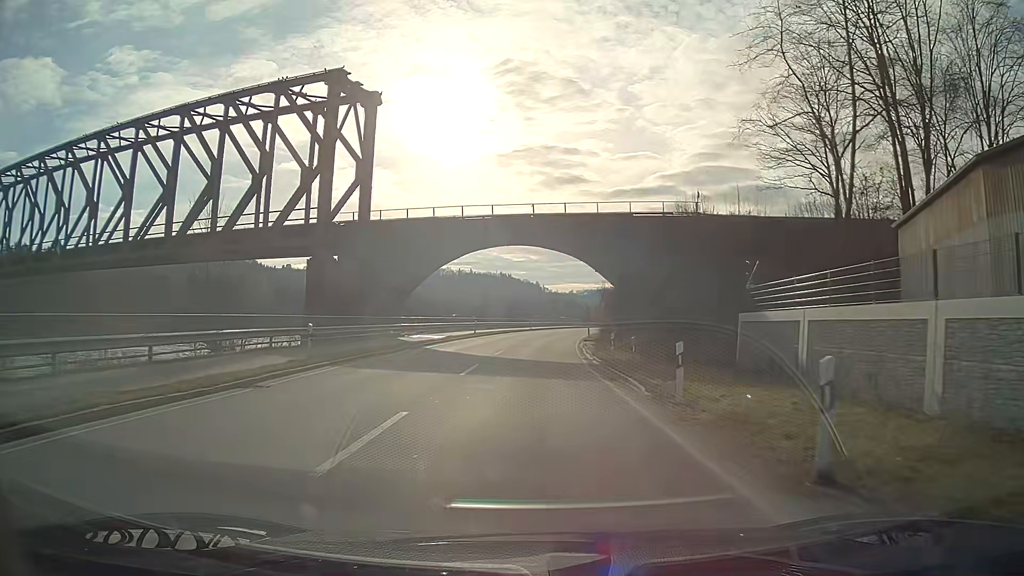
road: primary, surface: asphalt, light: Day
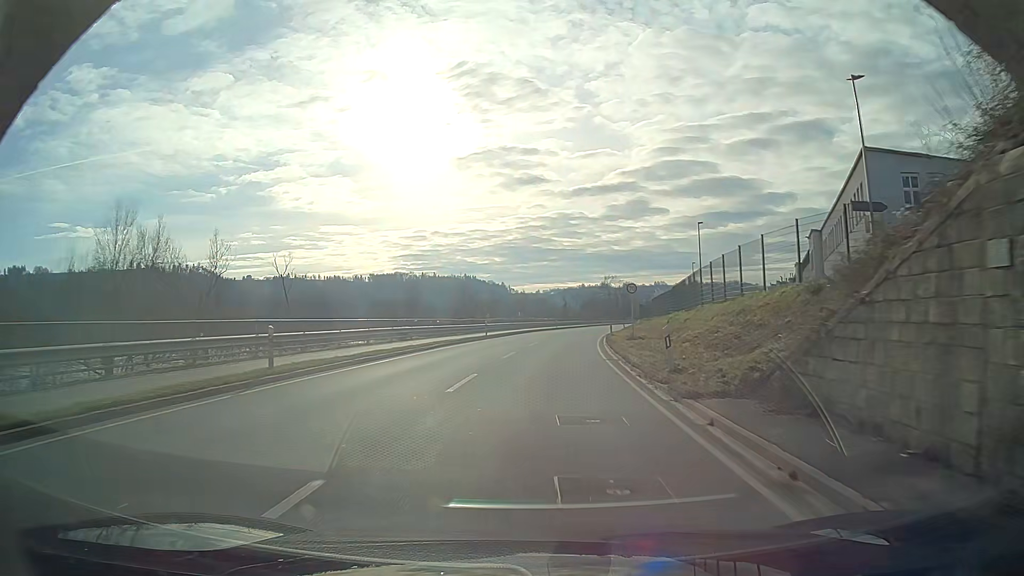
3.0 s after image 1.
(+0.8, +38.2) m; +3°
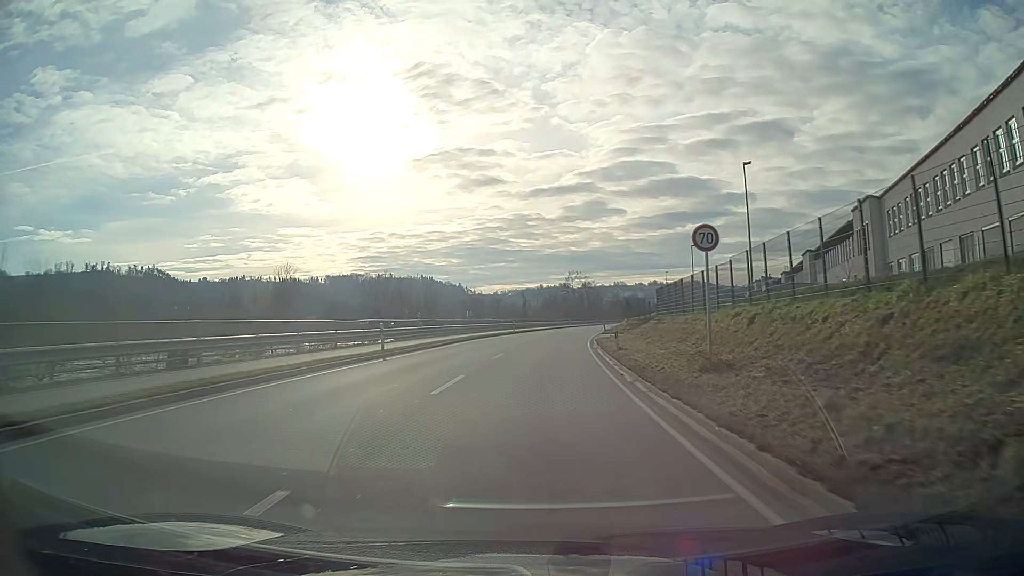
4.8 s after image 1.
(+0.7, +22.9) m; +4°
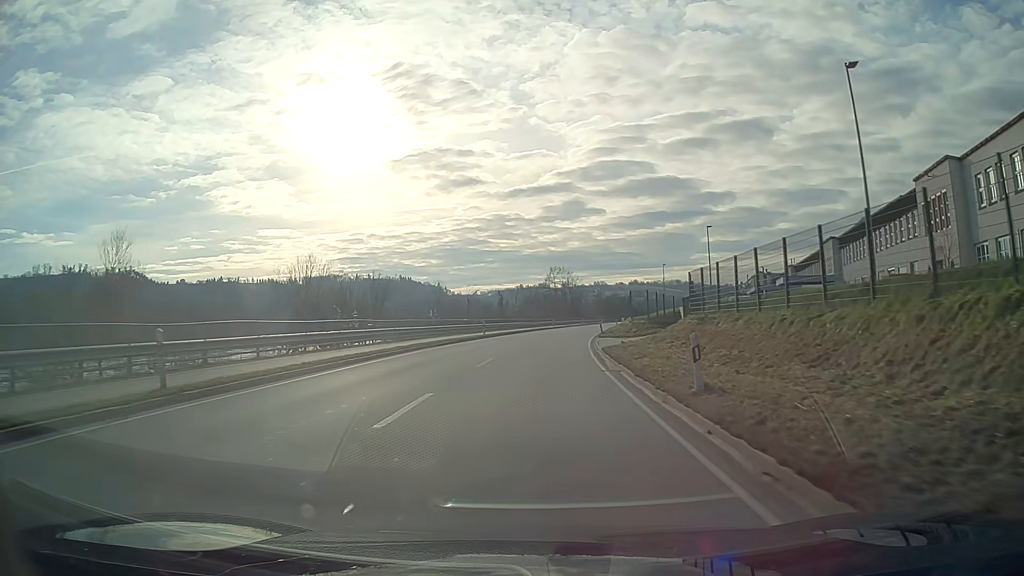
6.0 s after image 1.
(+0.2, +15.2) m; +1°
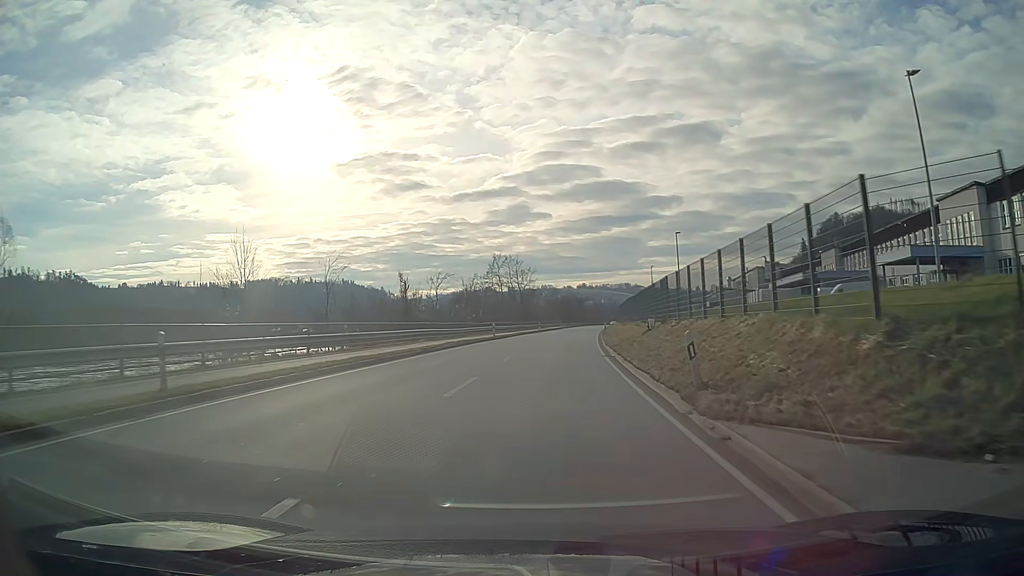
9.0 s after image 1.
(+1.6, +41.5) m; +5°
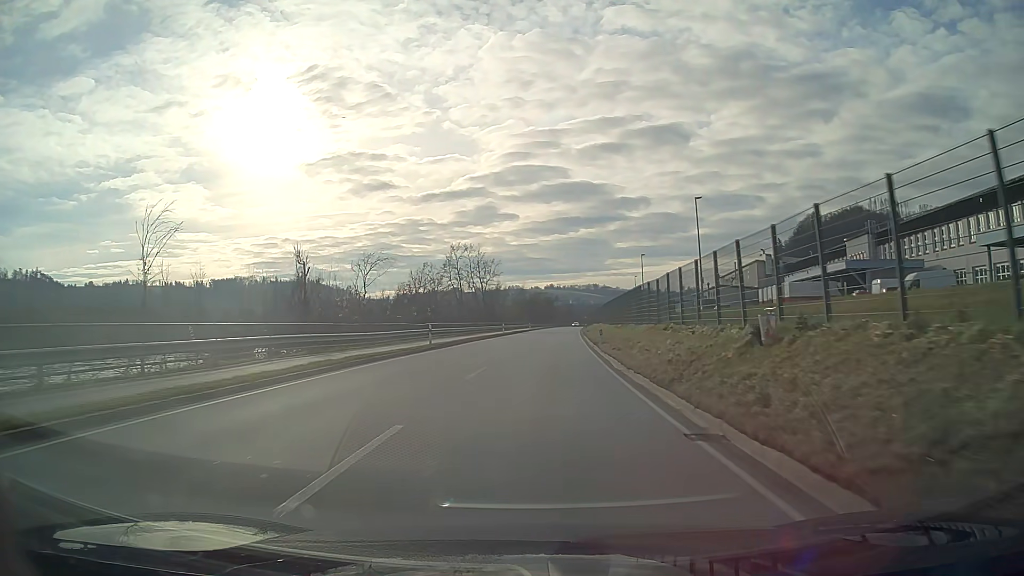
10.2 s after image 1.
(+0.5, +18.9) m; +3°
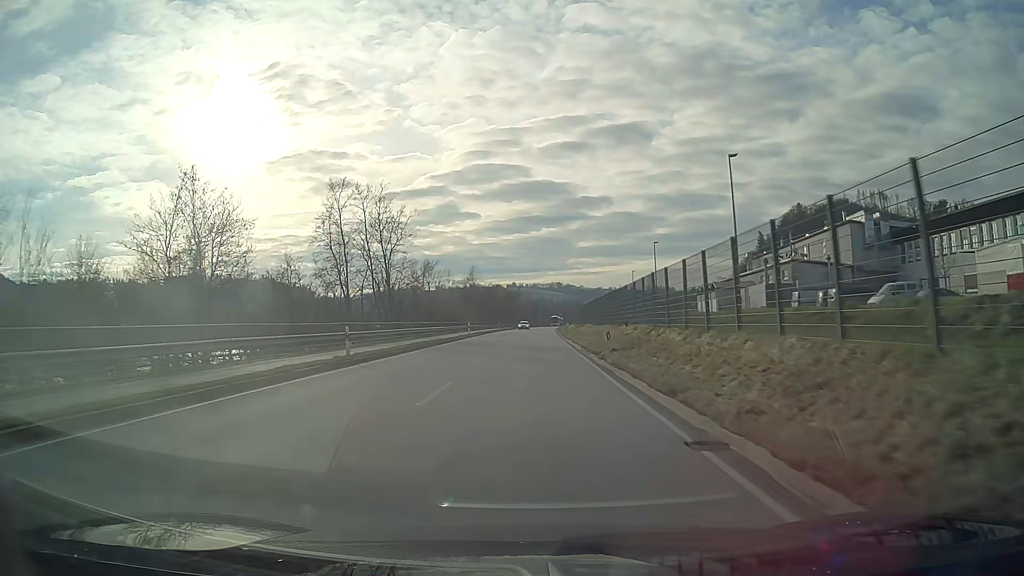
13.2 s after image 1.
(+1.4, +50.3) m; +3°
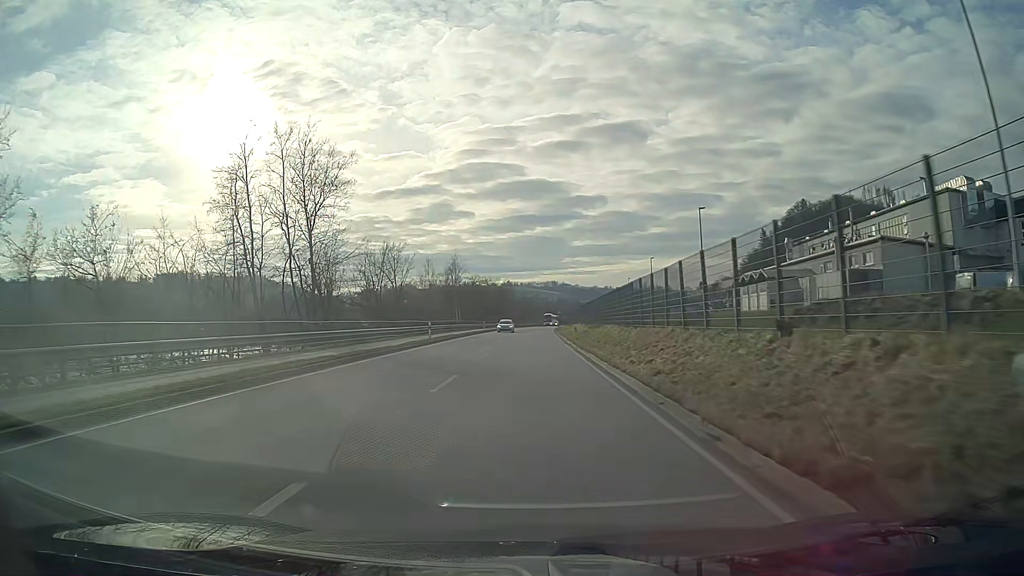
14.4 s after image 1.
(+0.1, +20.8) m; 0°
(0, +10) (0, +20) (0, +30) (0, +40) (0, +50) (0, +60) (+1, +70) (+1, +80) (+1, +90) (+1, +100) m
